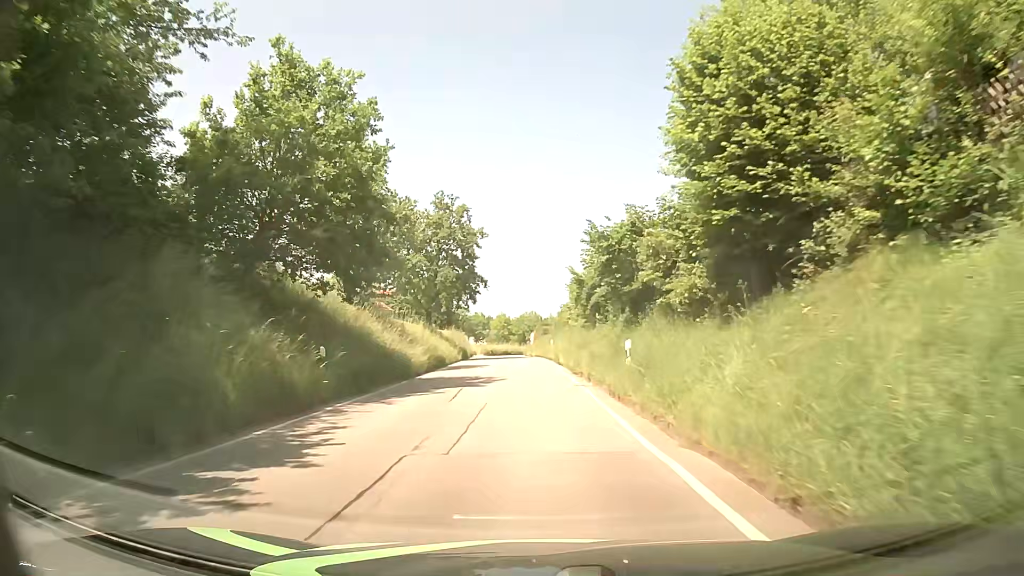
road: tertiary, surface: asphalt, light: Day
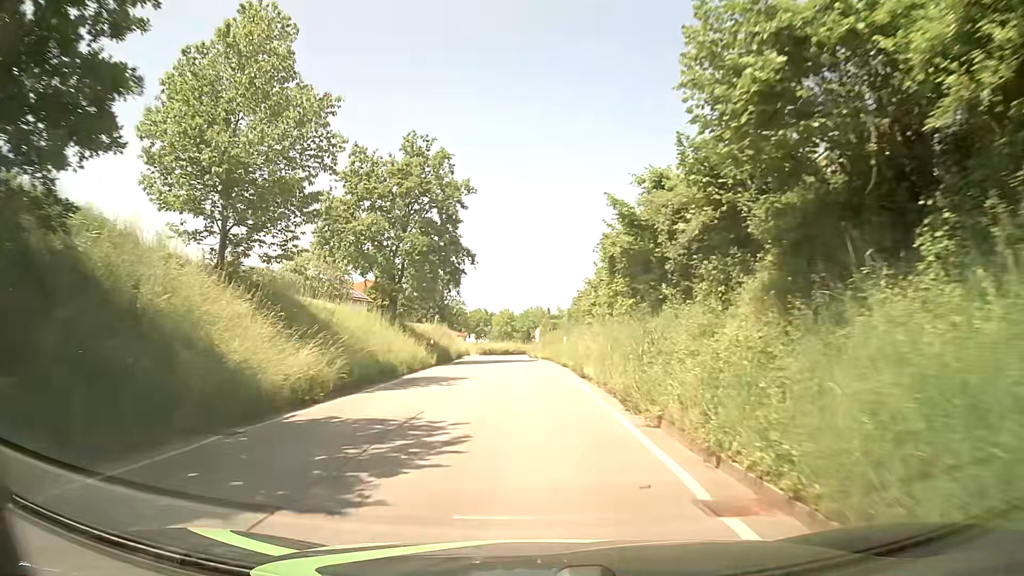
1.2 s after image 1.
(-0.1, +15.0) m; 0°
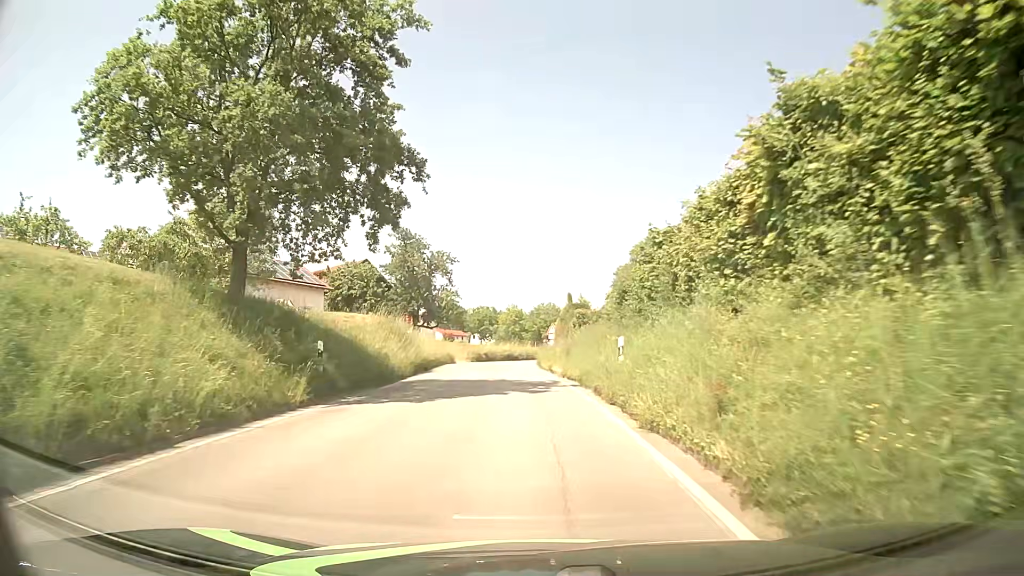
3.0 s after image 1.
(-0.2, +20.9) m; -1°
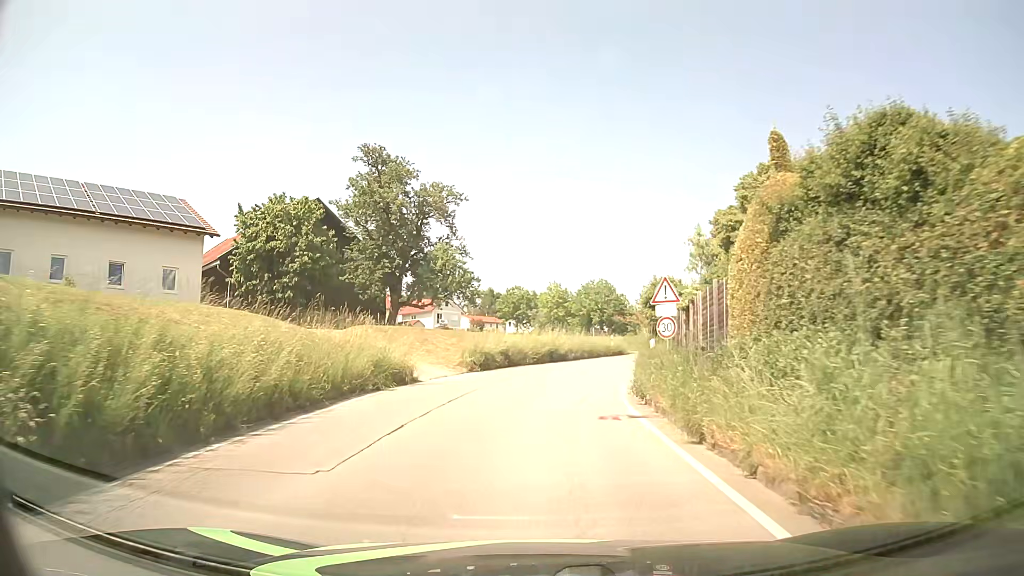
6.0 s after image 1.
(-1.0, +30.0) m; -3°
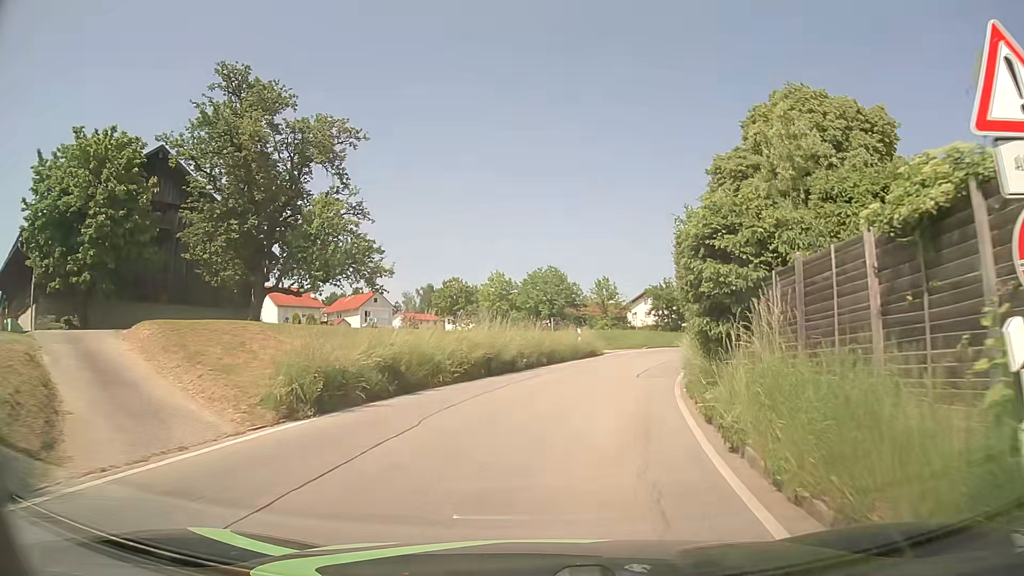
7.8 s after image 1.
(+0.4, +15.3) m; +4°
